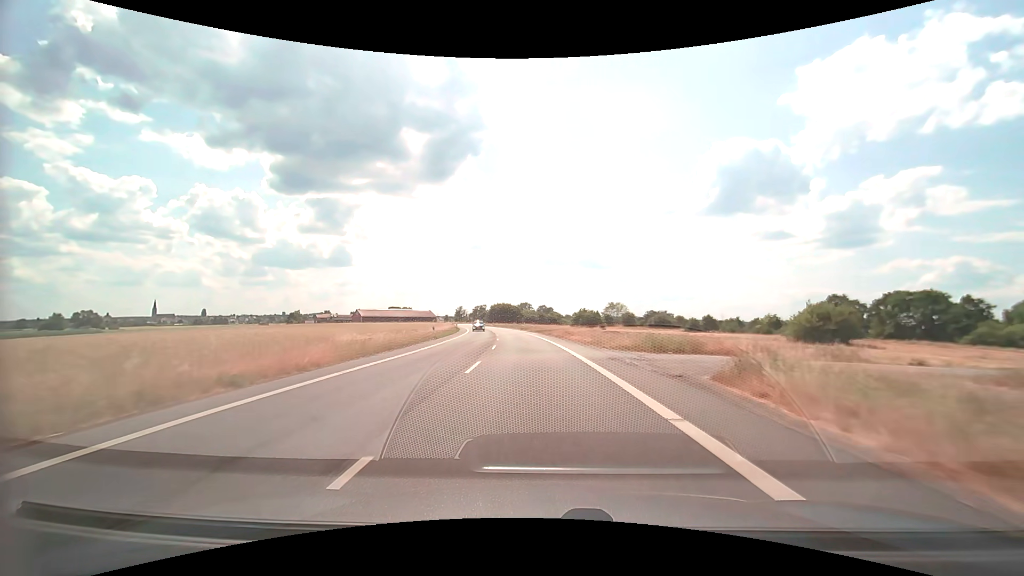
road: secondary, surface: asphalt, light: Day
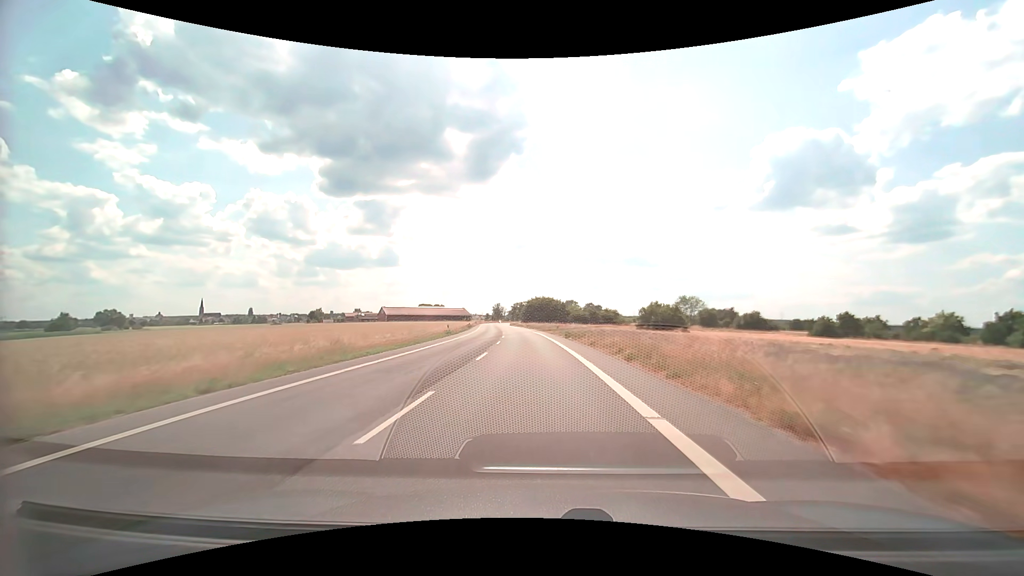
(-1.7, +43.0) m; -5°
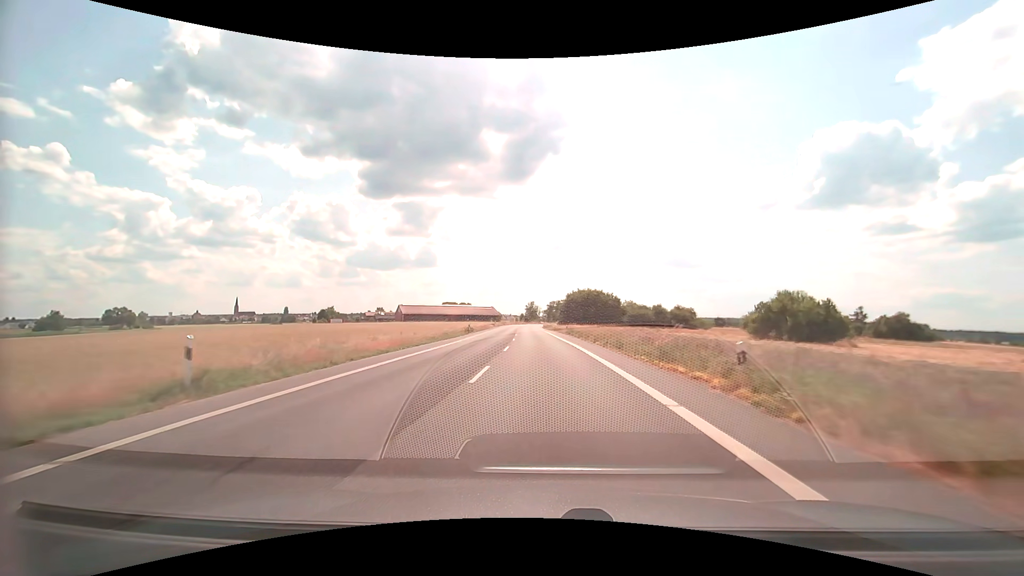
(-1.7, +42.0) m; -4°
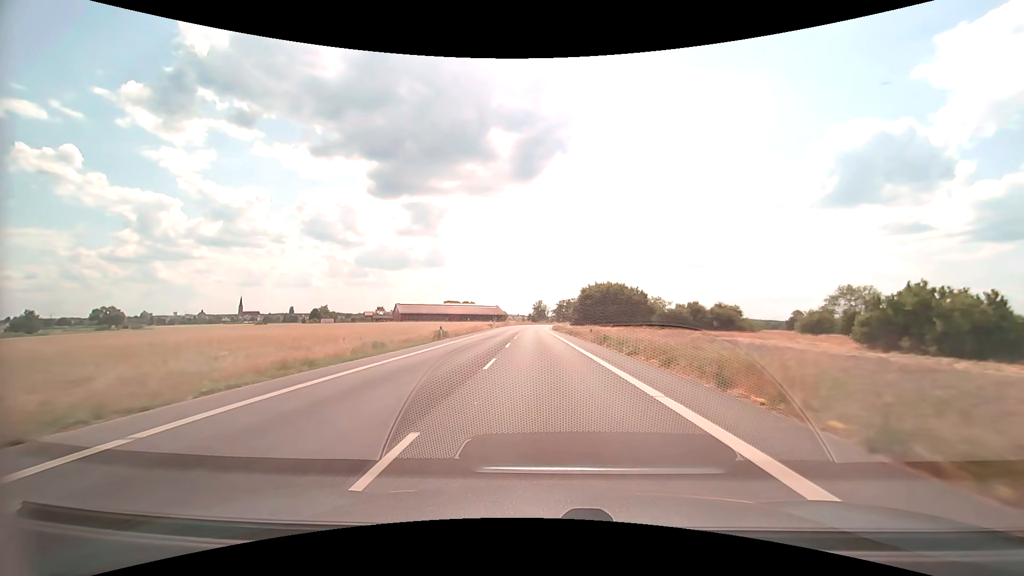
(-0.2, +20.7) m; -1°
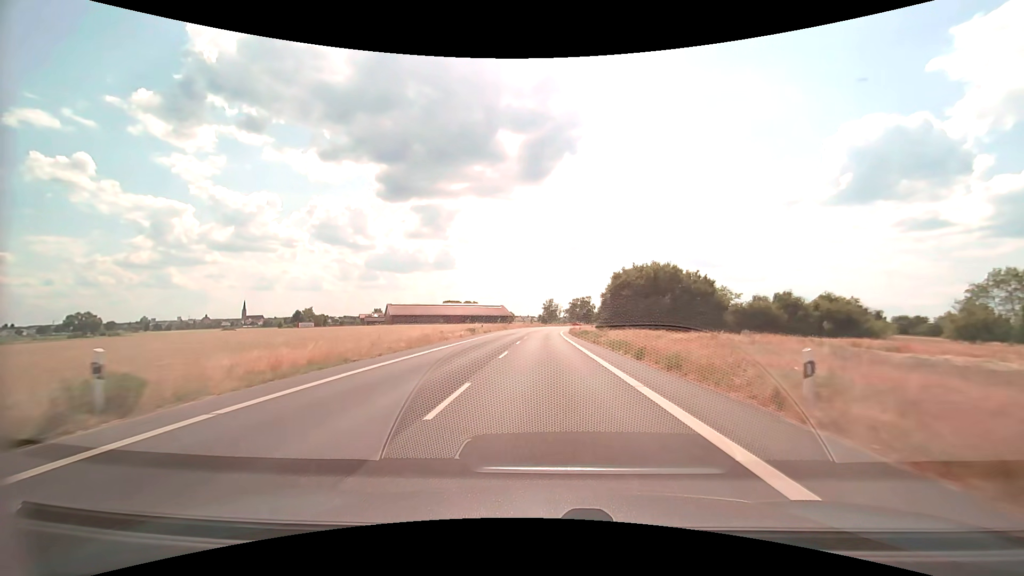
(-0.4, +30.7) m; -1°
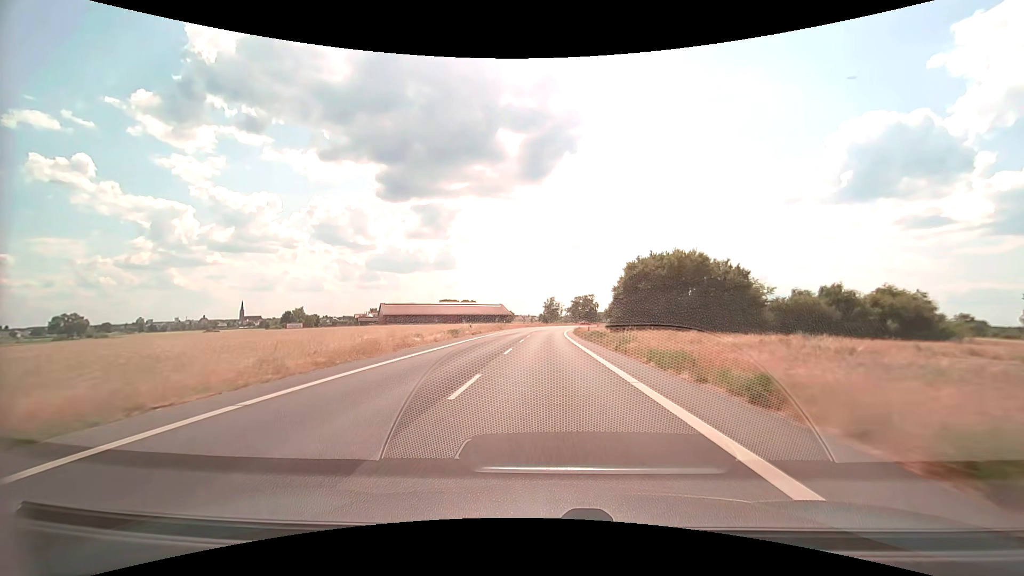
(0.0, +10.1) m; 0°
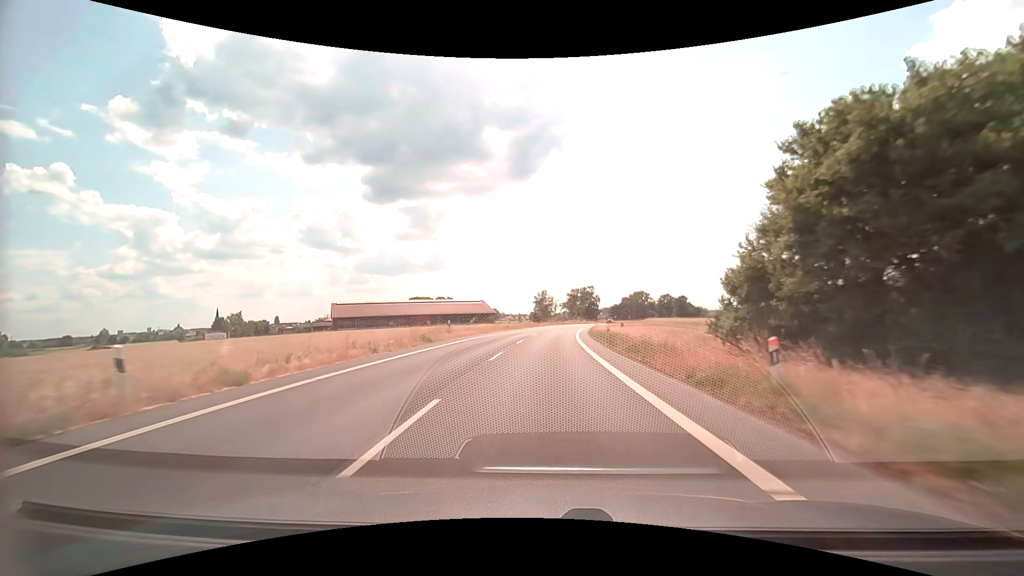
(+0.2, +39.7) m; +1°
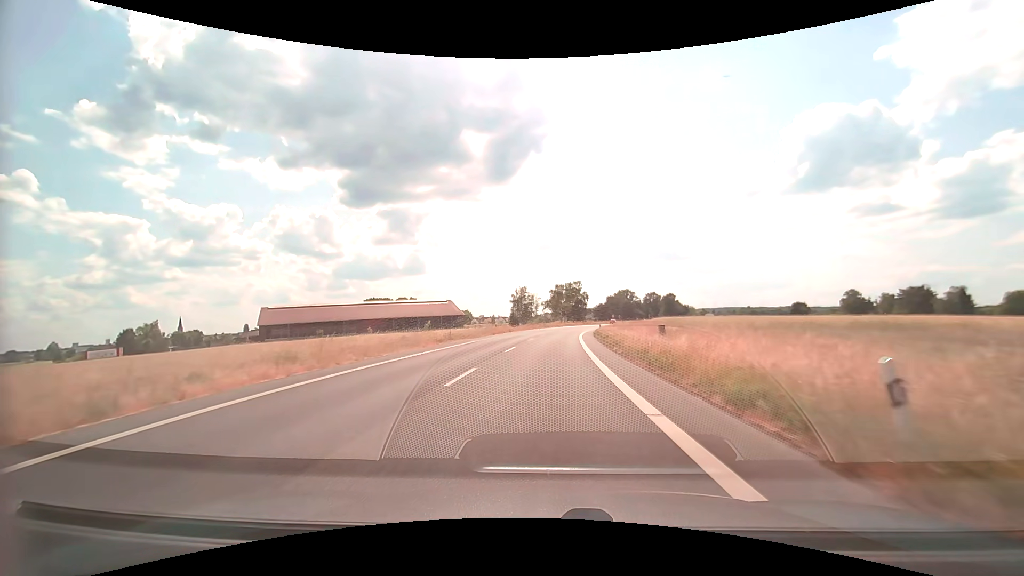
(+0.6, +29.4) m; +2°
(0, +10) (0, +20) (+1, +30) (+1, +40) (+2, +50) (+3, +60) (+4, +70) (+5, +80) (+7, +90) (+8, +99) m
